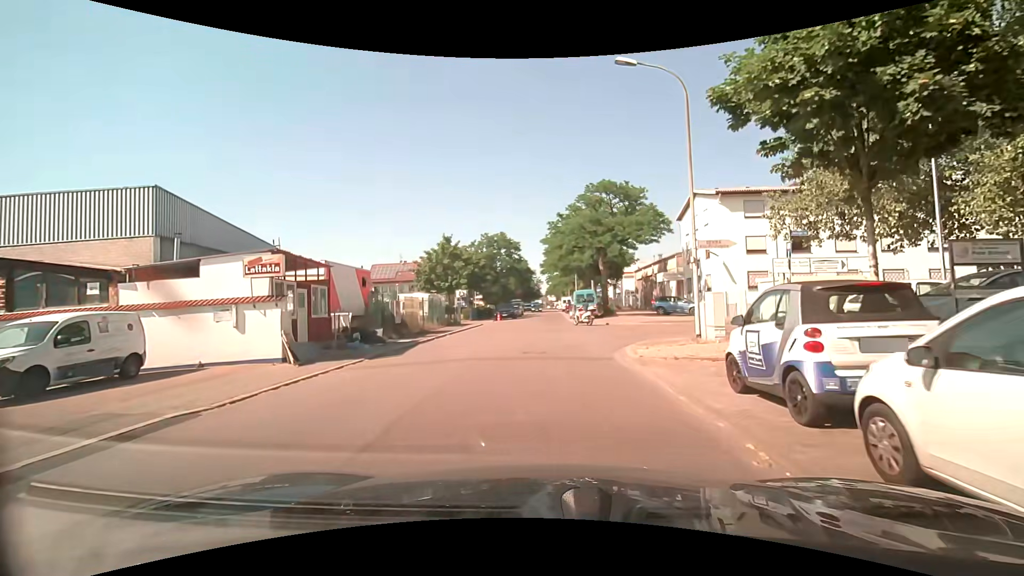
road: unclassified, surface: asphalt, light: Day
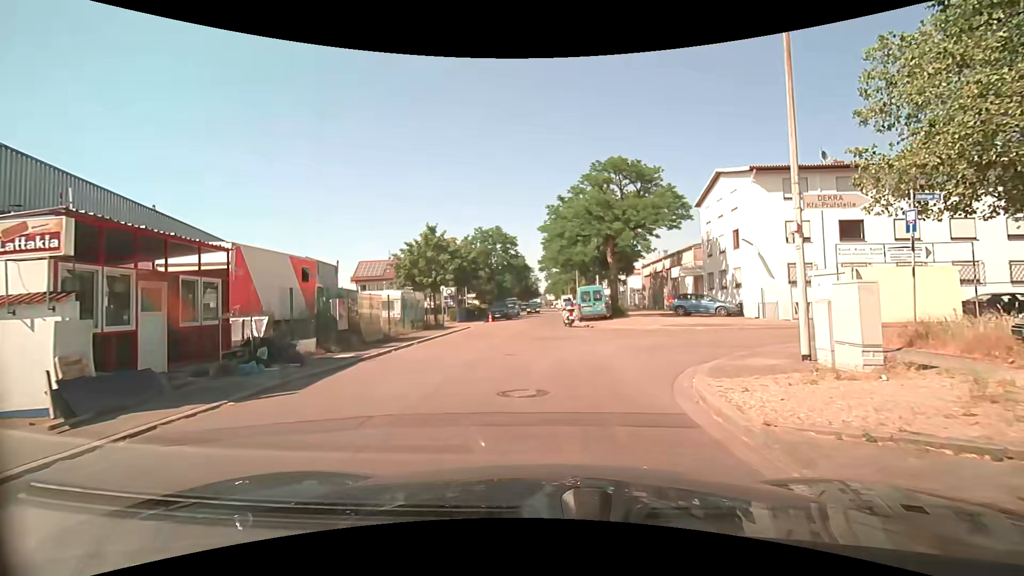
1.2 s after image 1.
(+0.1, +6.5) m; +1°
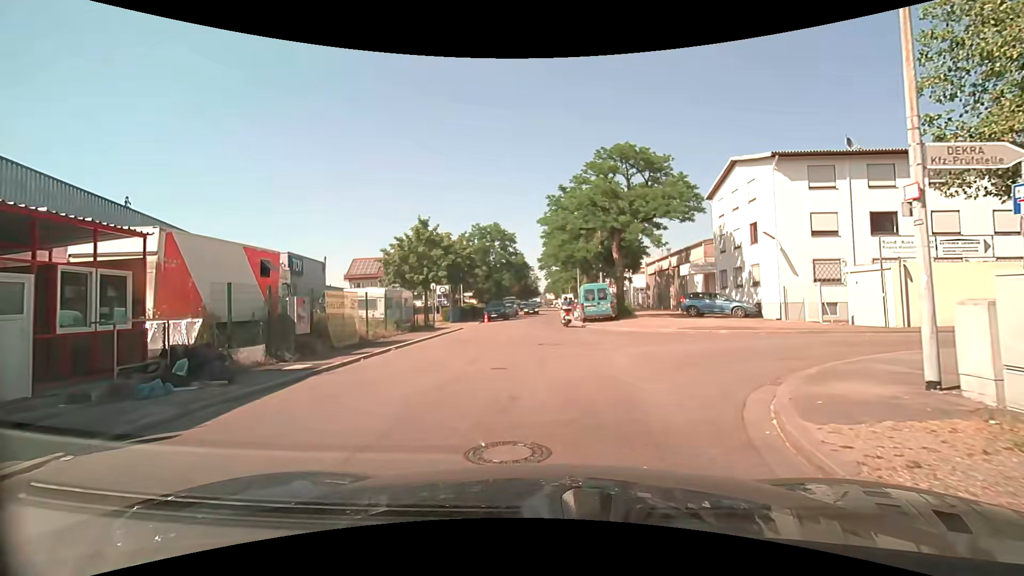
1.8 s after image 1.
(0.0, +3.0) m; 0°
(0, +10) (0, +20) (0, +30) (0, +40) (0, +50) (0, +60) (0, +70) (0, +80) (0, +90) (0, +100) m
